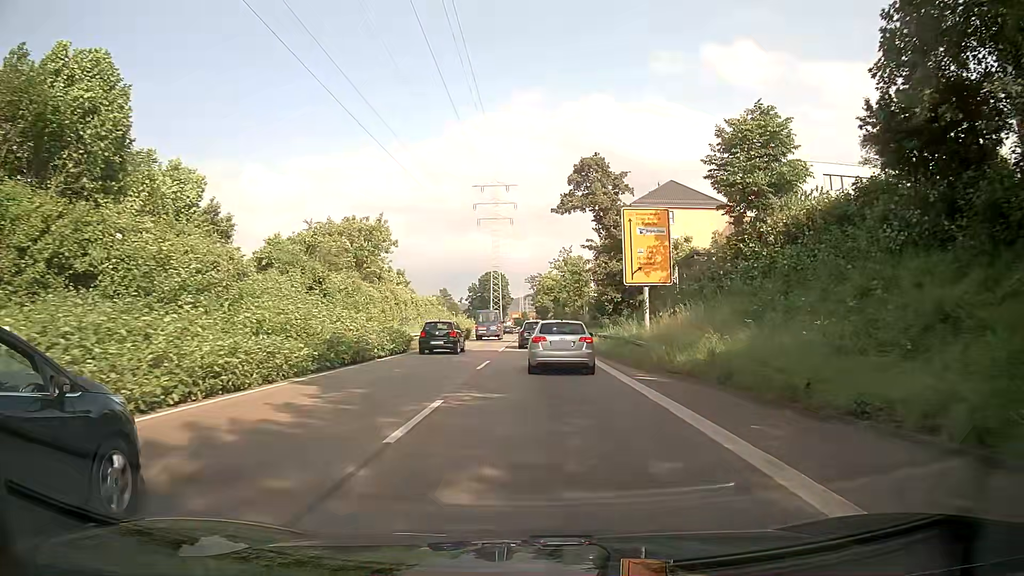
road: trunk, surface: asphalt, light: Day
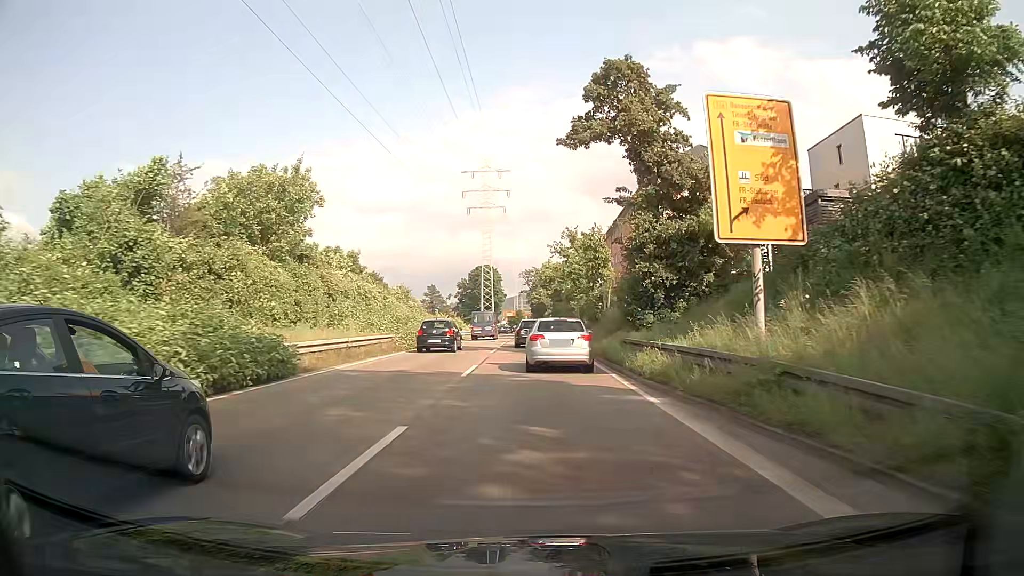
(0.0, +15.2) m; 0°
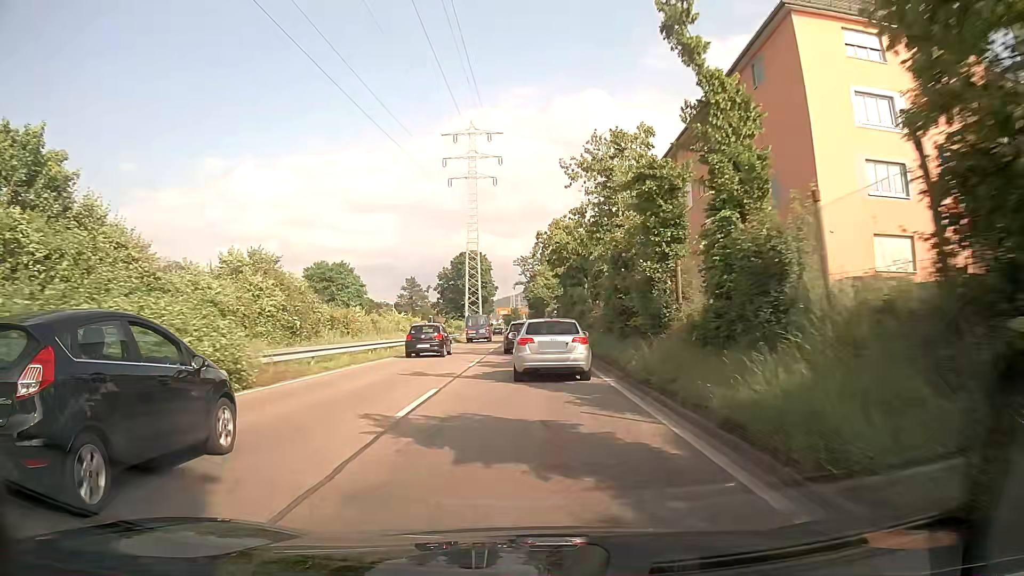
(0.0, +30.8) m; 0°
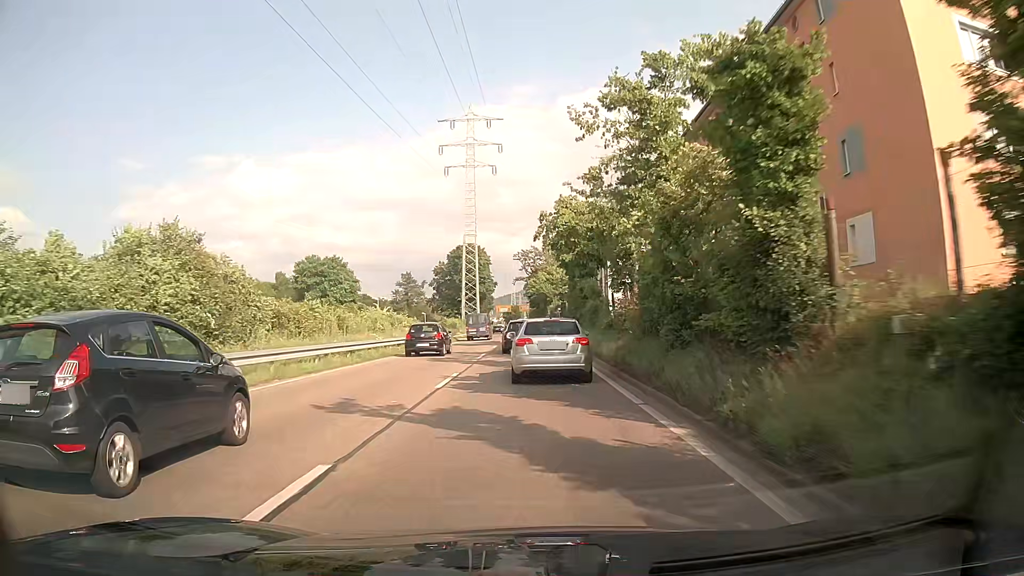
(0.0, +7.5) m; 0°
(0, +10) (0, +20) (0, +30) (0, +40) (0, +50) (-1, +60) (-1, +70) (-1, +80) (-1, +90) (-1, +100) m
